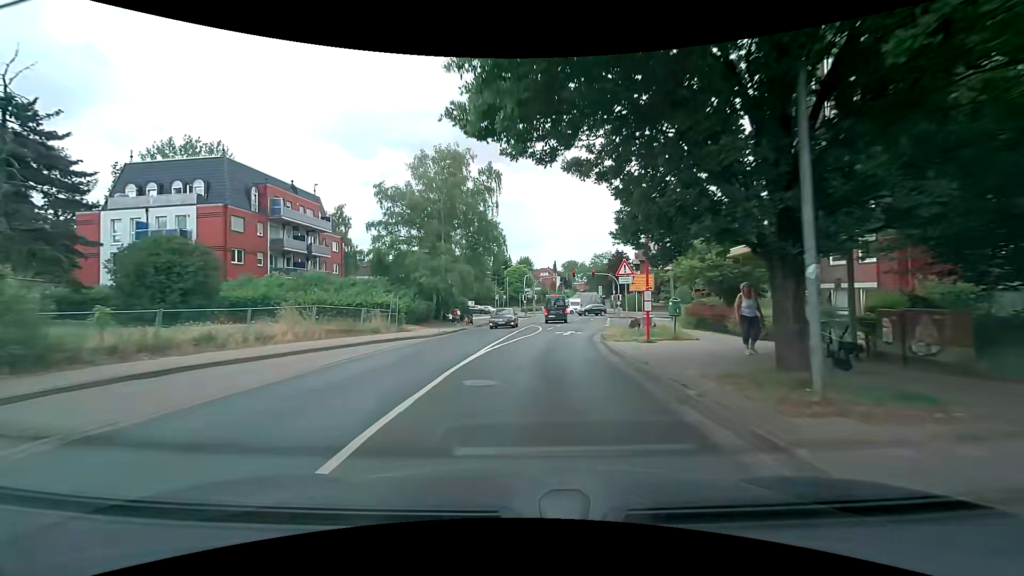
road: secondary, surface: asphalt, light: Day
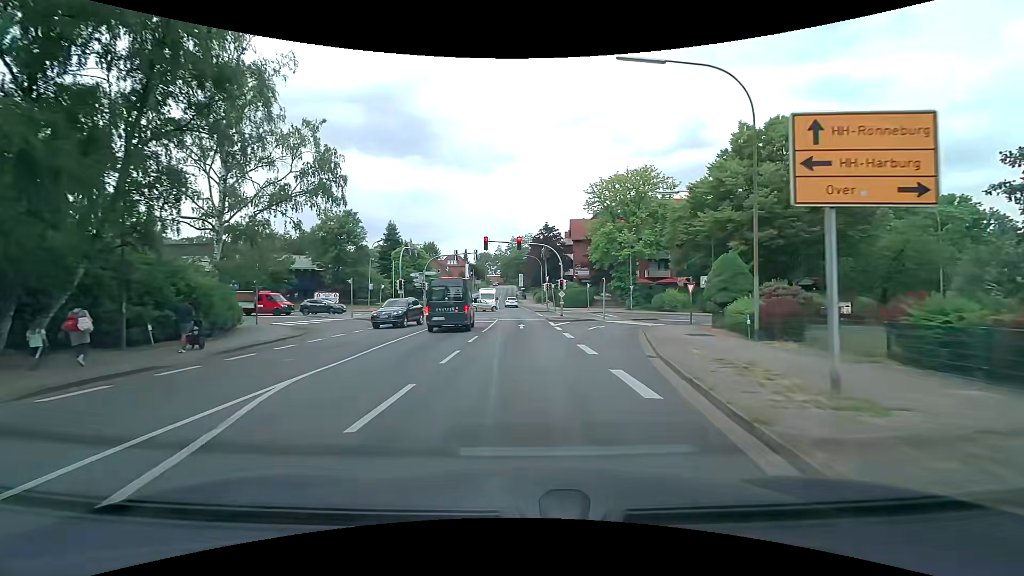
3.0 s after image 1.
(+3.0, +31.8) m; +10°
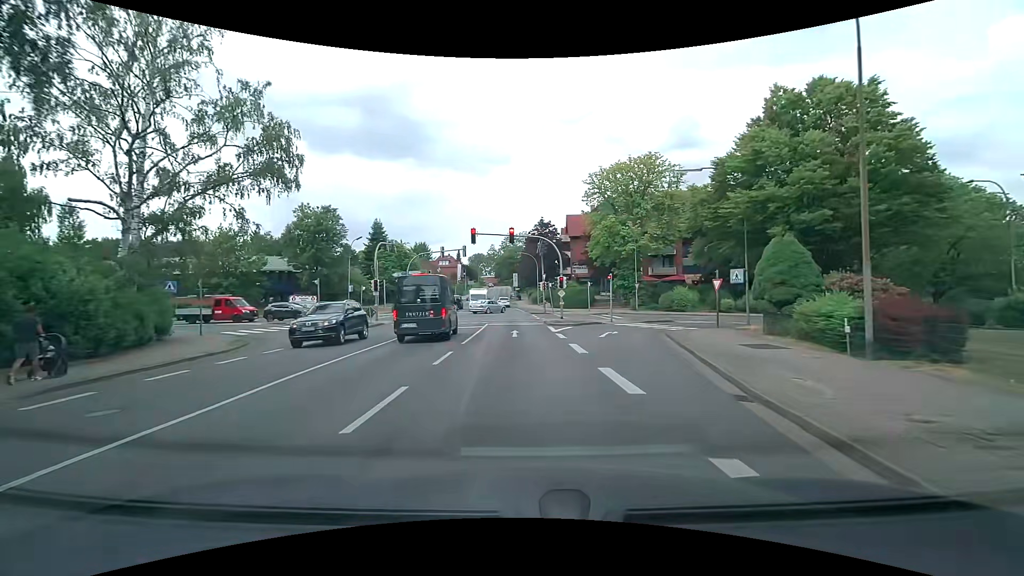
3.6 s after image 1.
(+0.1, +5.6) m; +2°
(0, +10) (0, +20) (-1, +30) (-1, +40) (-2, +50) (-3, +60) (-4, +70) (-5, +80) (-5, +90) (-6, +100) m
